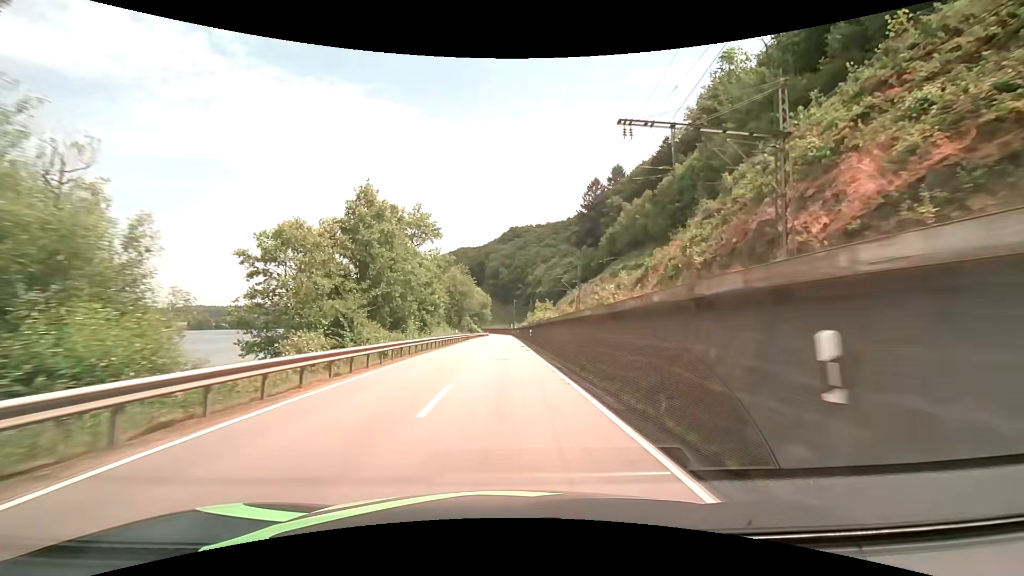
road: primary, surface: asphalt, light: Day
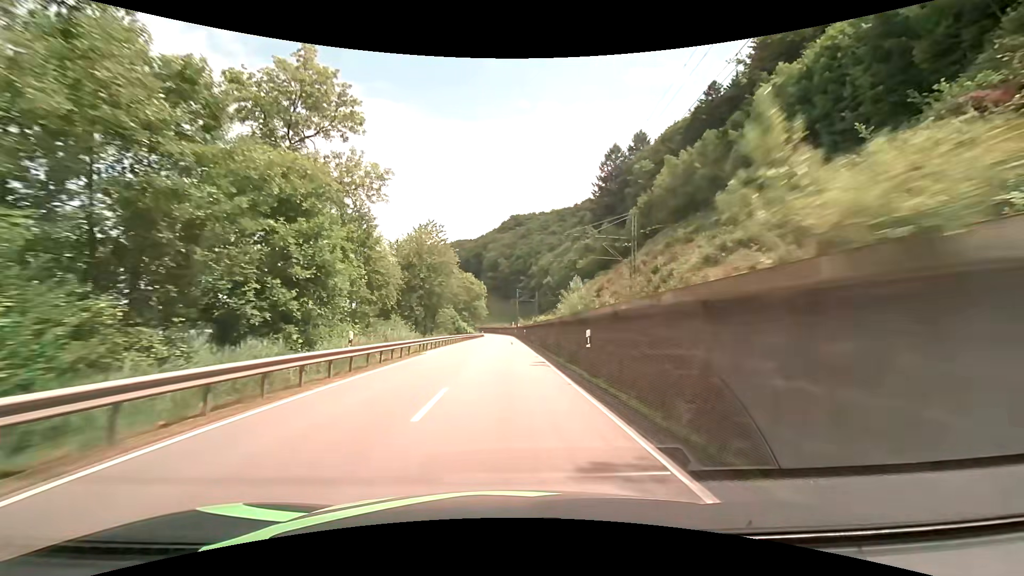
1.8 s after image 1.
(-0.1, +36.1) m; 0°
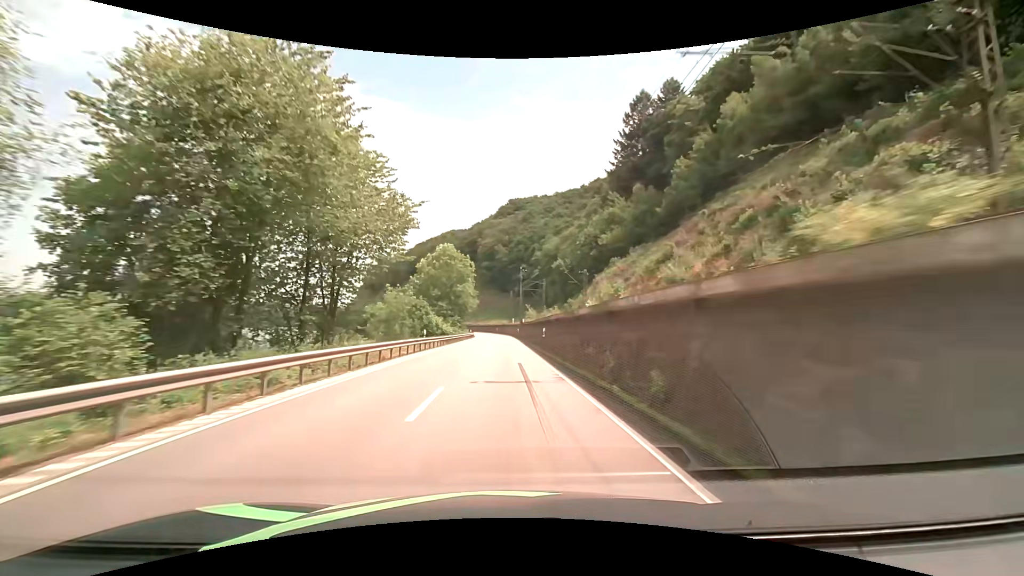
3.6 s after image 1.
(0.0, +35.9) m; 0°
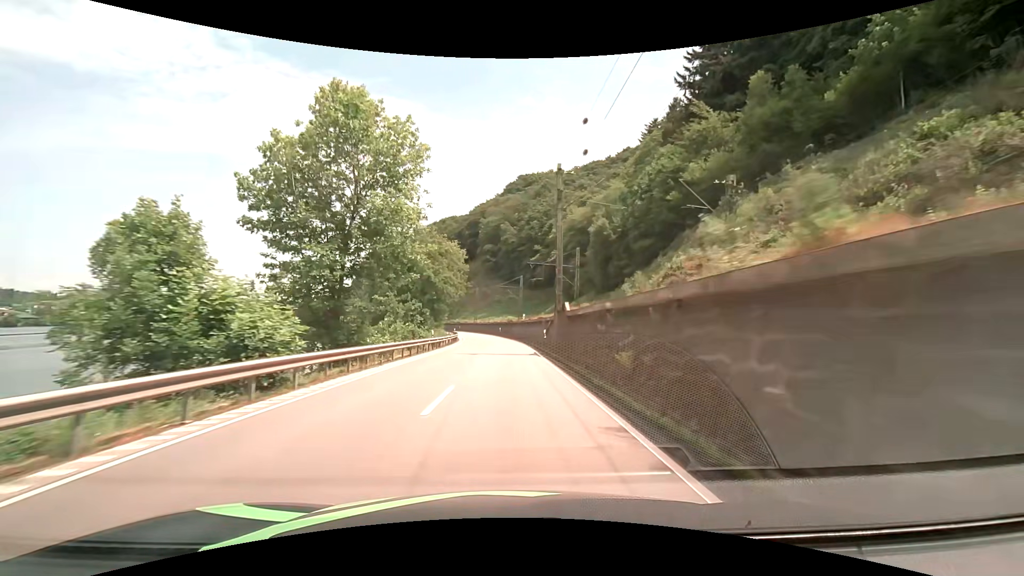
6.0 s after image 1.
(-0.5, +46.9) m; -1°
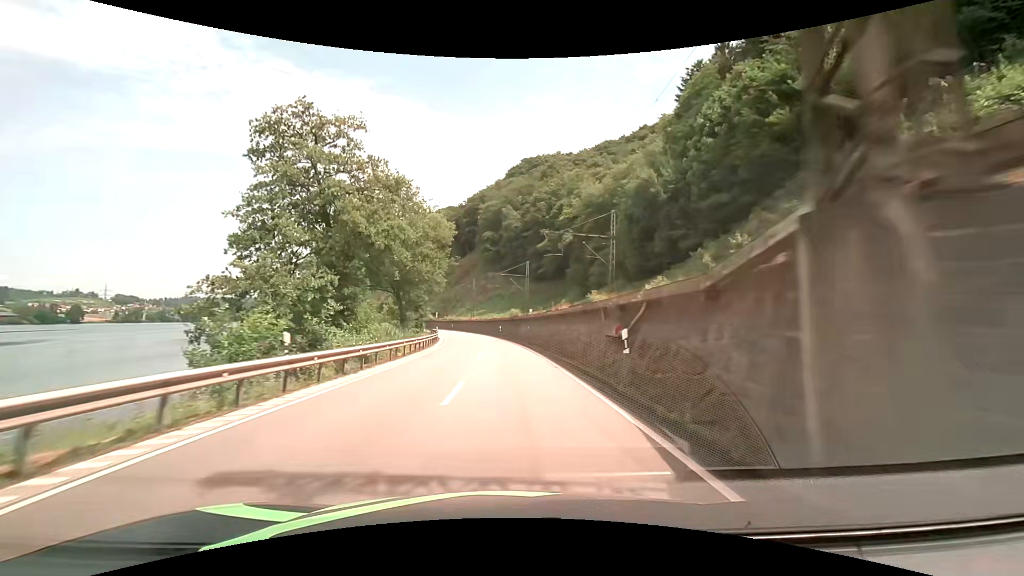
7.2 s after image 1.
(-0.1, +23.0) m; 0°
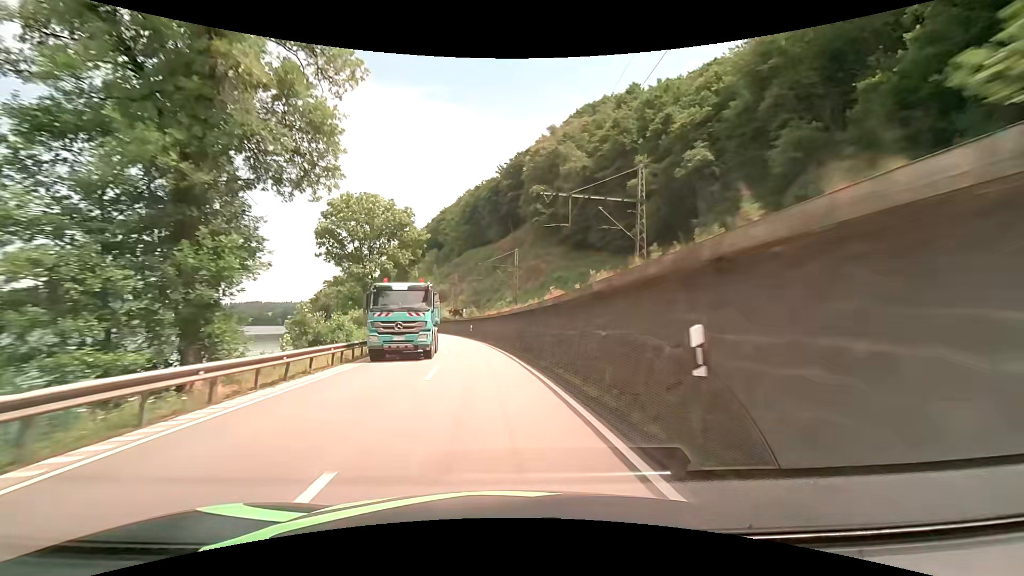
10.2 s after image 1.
(-2.0, +55.7) m; -6°
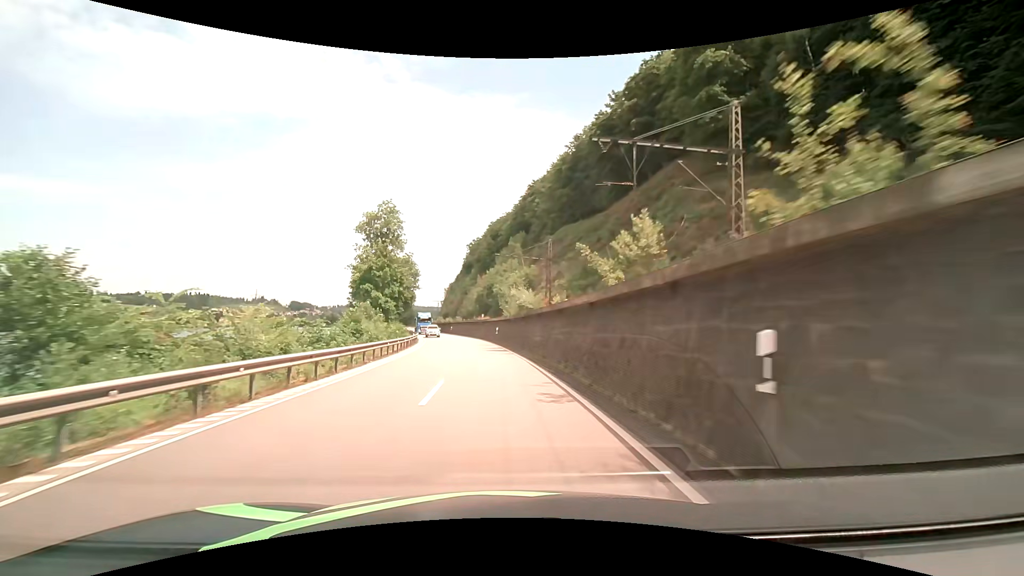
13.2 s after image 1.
(-5.2, +51.5) m; -10°
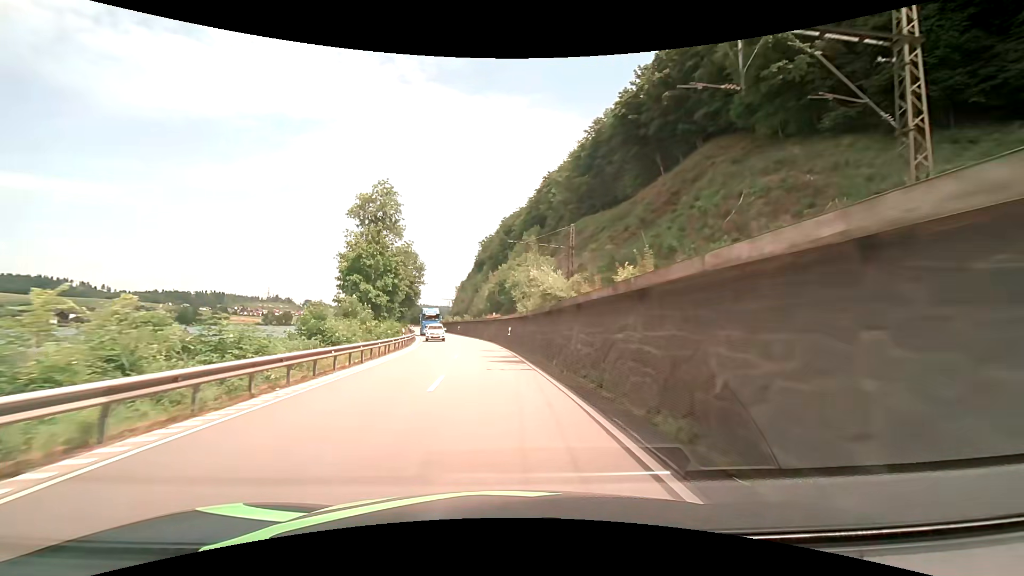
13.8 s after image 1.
(-0.2, +10.1) m; -2°
(0, +10) (-1, +20) (-1, +30) (-2, +40) (-3, +50) (-5, +60) (-7, +70) (-9, +79) (-11, +89) (-13, +99) m
